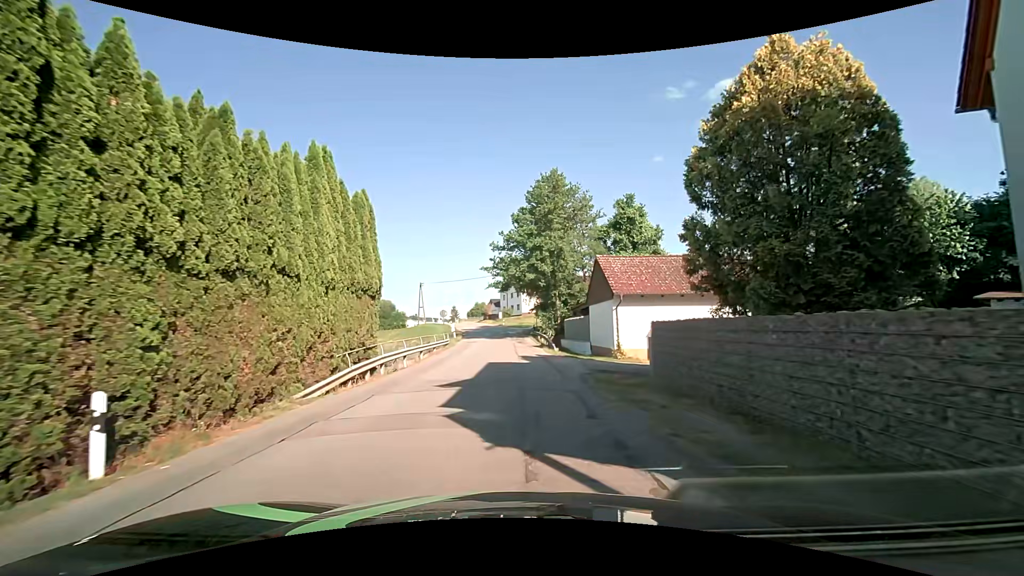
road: unclassified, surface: asphalt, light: Day
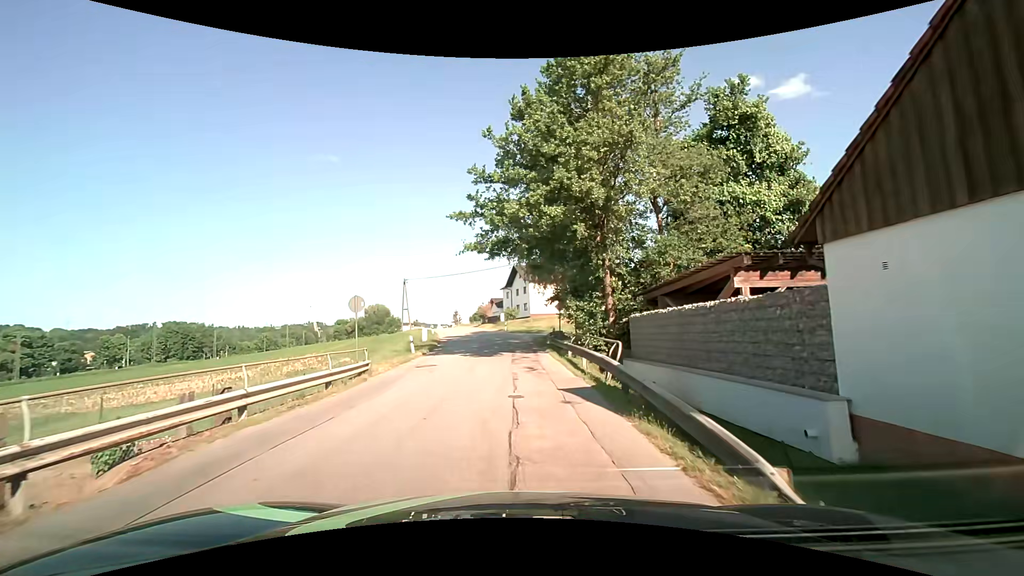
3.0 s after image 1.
(0.0, +22.2) m; -1°
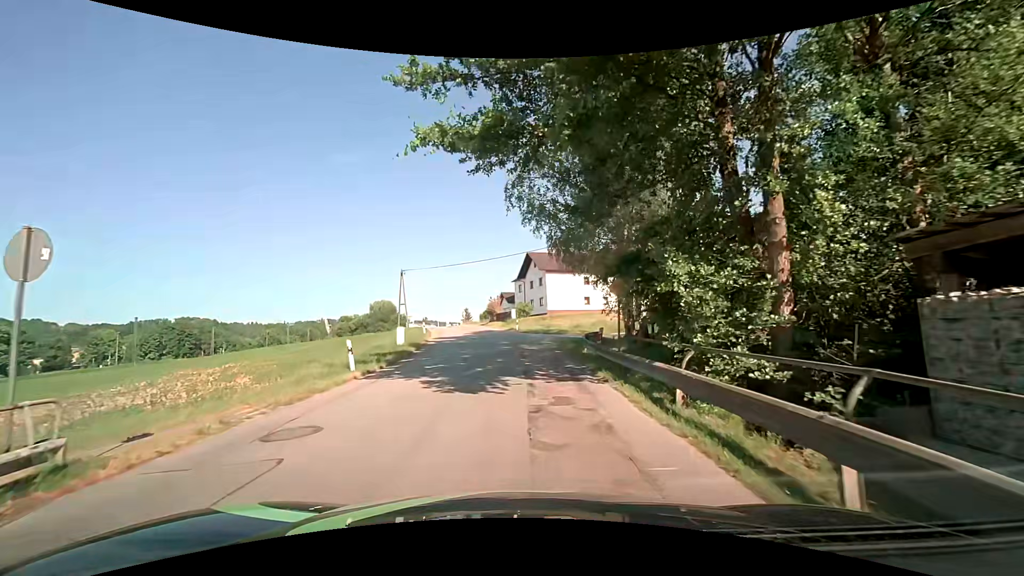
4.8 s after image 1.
(-0.2, +12.3) m; -2°
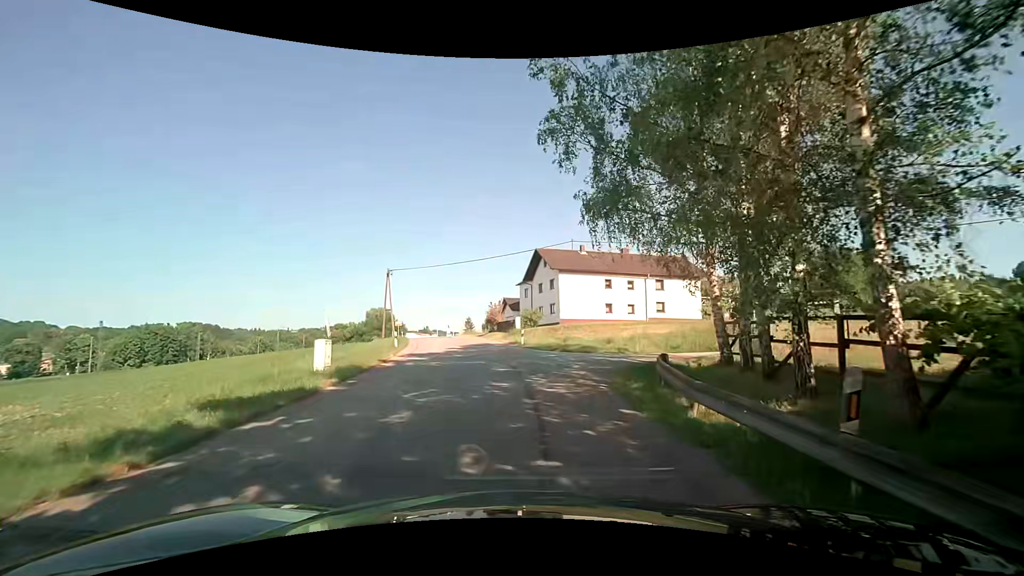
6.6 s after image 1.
(0.0, +11.8) m; 0°
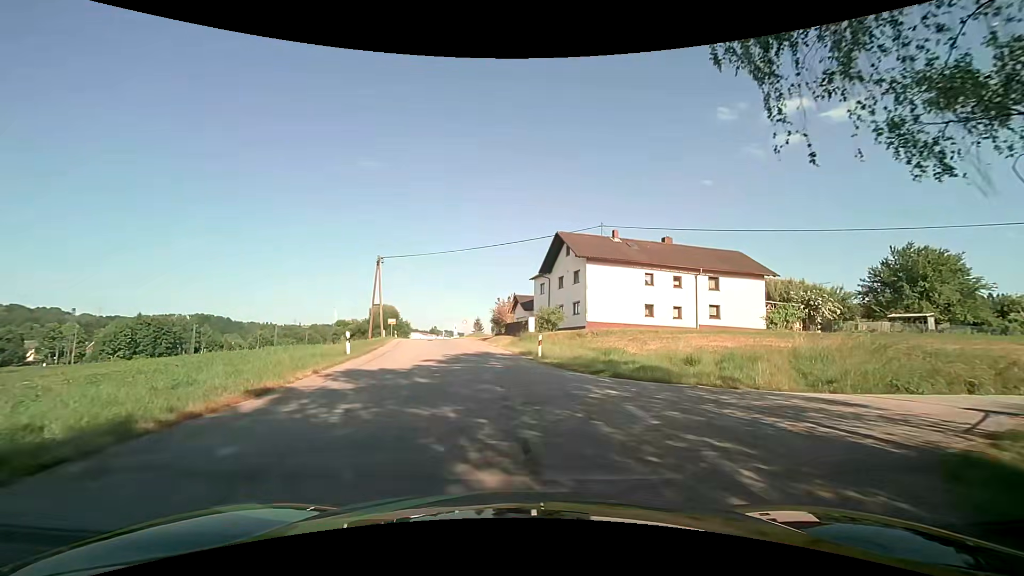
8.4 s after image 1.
(-0.1, +11.2) m; -1°
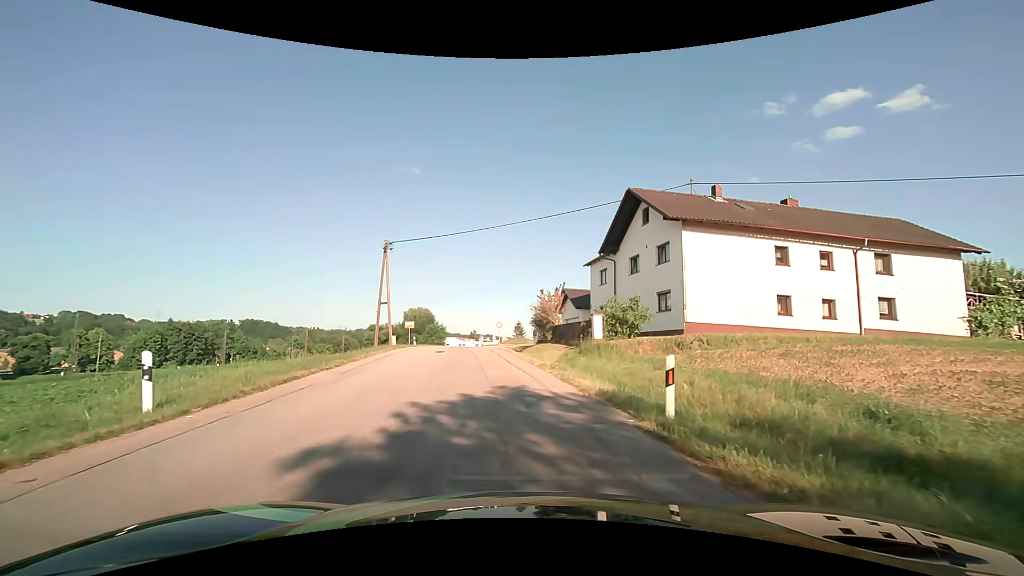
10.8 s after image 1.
(-0.5, +13.9) m; -5°
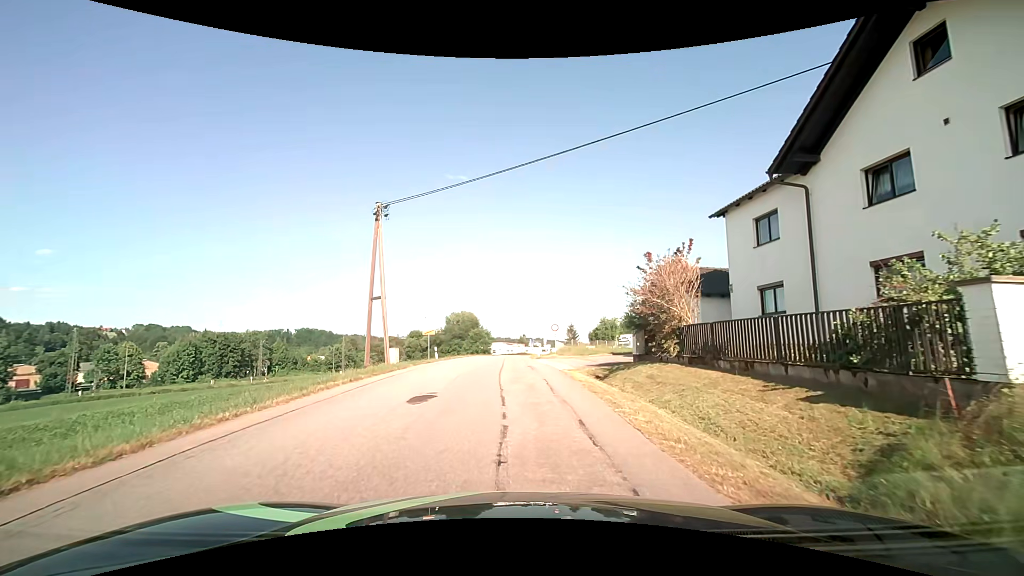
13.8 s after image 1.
(-0.8, +16.7) m; -5°
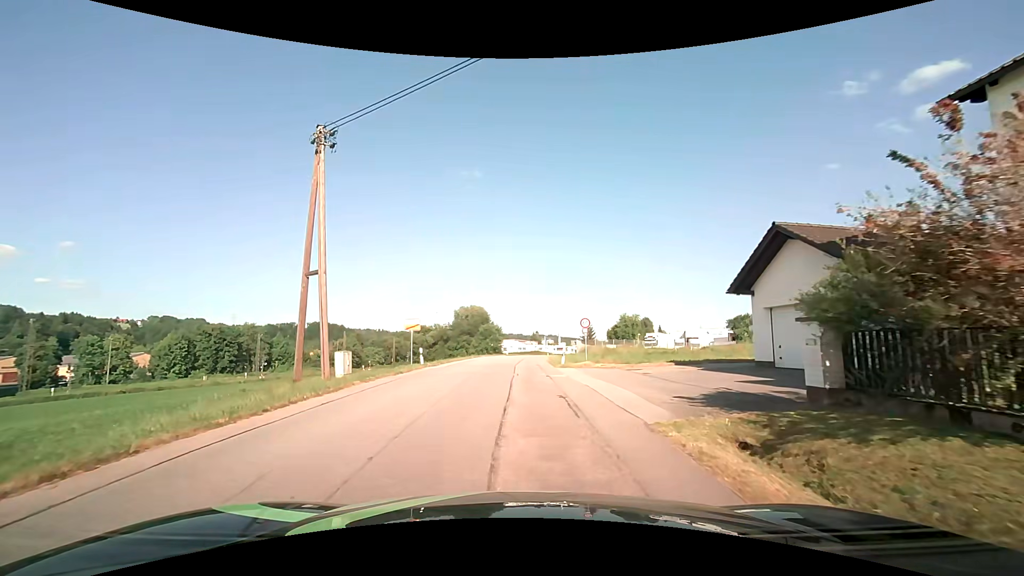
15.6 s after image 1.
(-0.2, +10.8) m; -3°
(0, +10) (0, +20) (0, +30) (+1, +40) (+2, +50) (+3, +60) (+5, +70) (+7, +79) (+9, +89) (+12, +99) m
